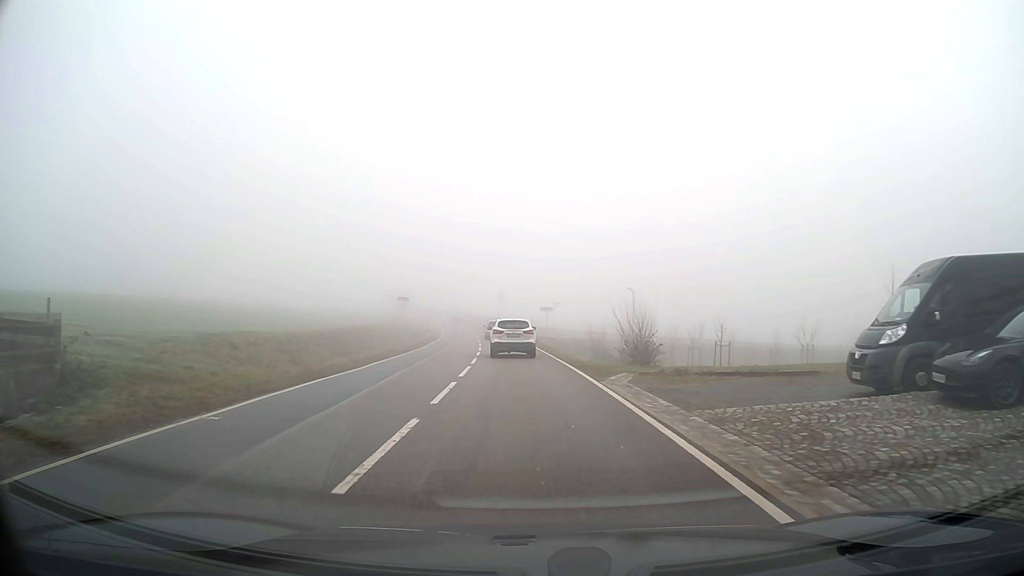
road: tertiary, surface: asphalt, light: Day
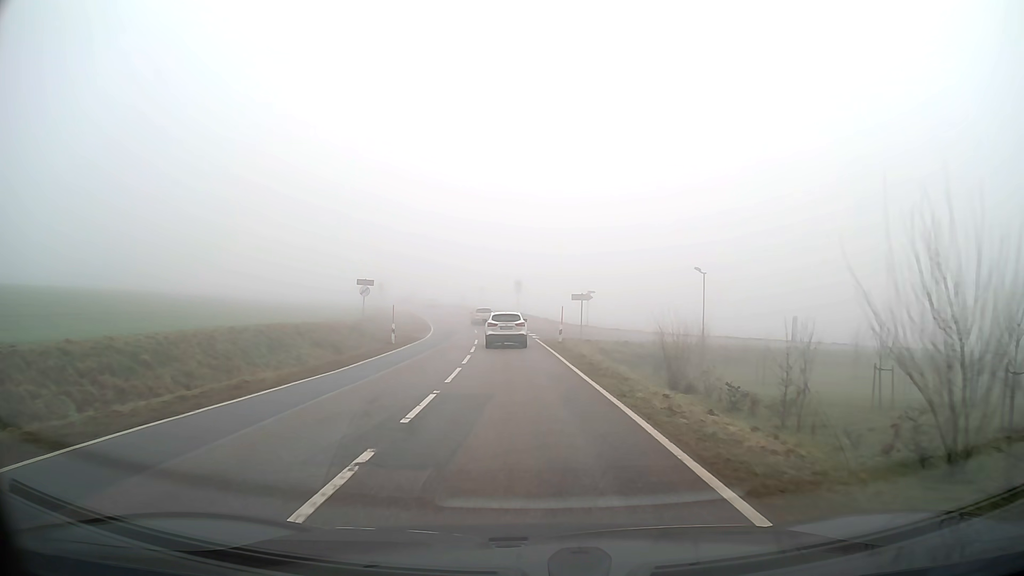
(-0.3, +19.9) m; -2°
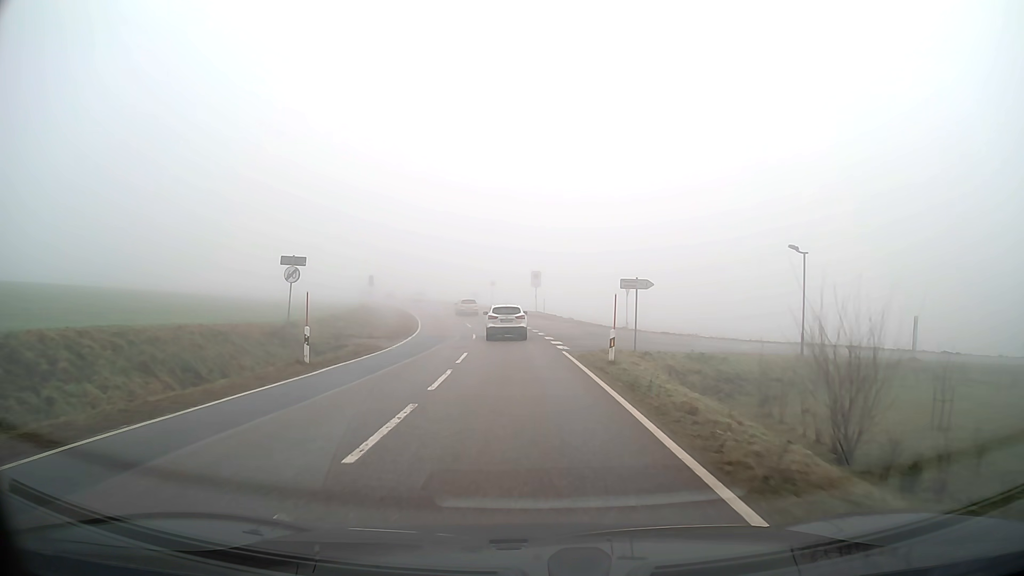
(-0.2, +14.6) m; -2°
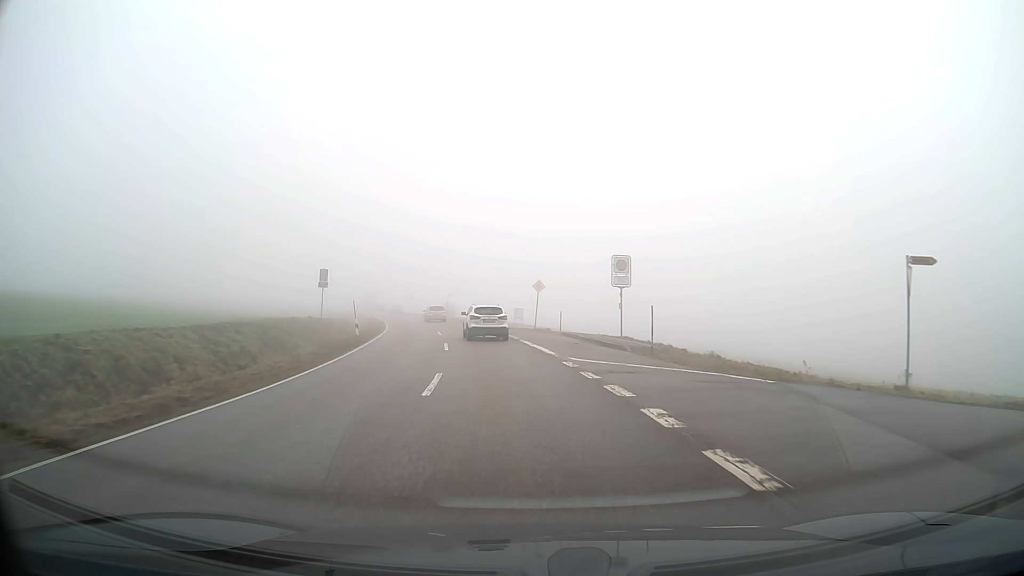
(-1.2, +31.4) m; -5°
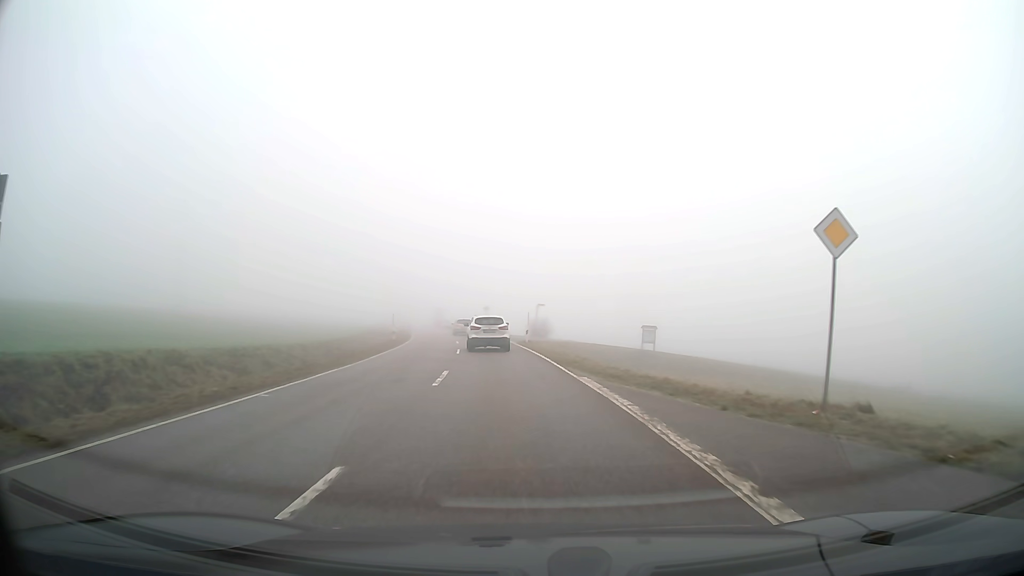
(-2.5, +33.0) m; -9°
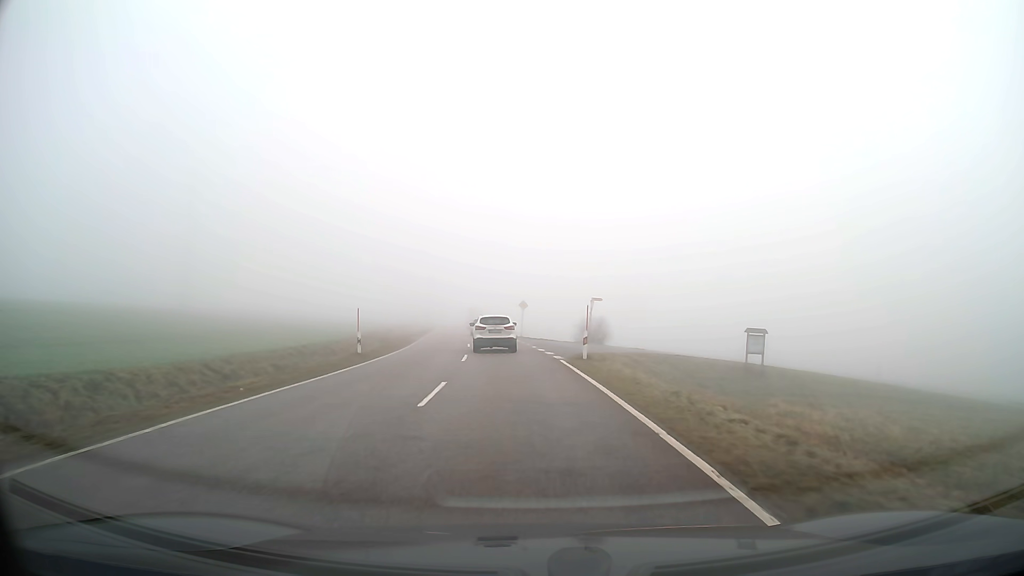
(-0.6, +17.2) m; -4°
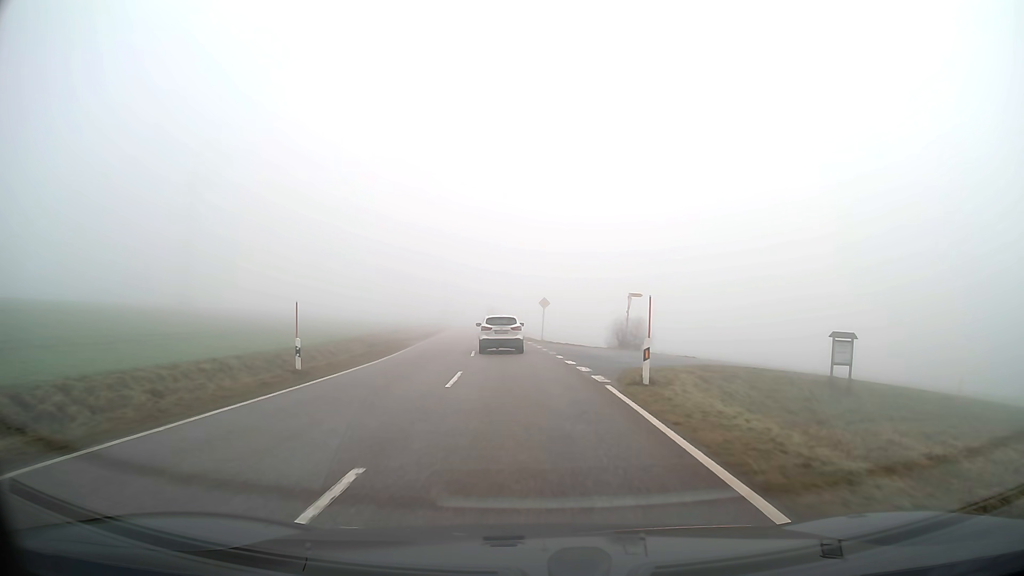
(-0.1, +8.7) m; -2°
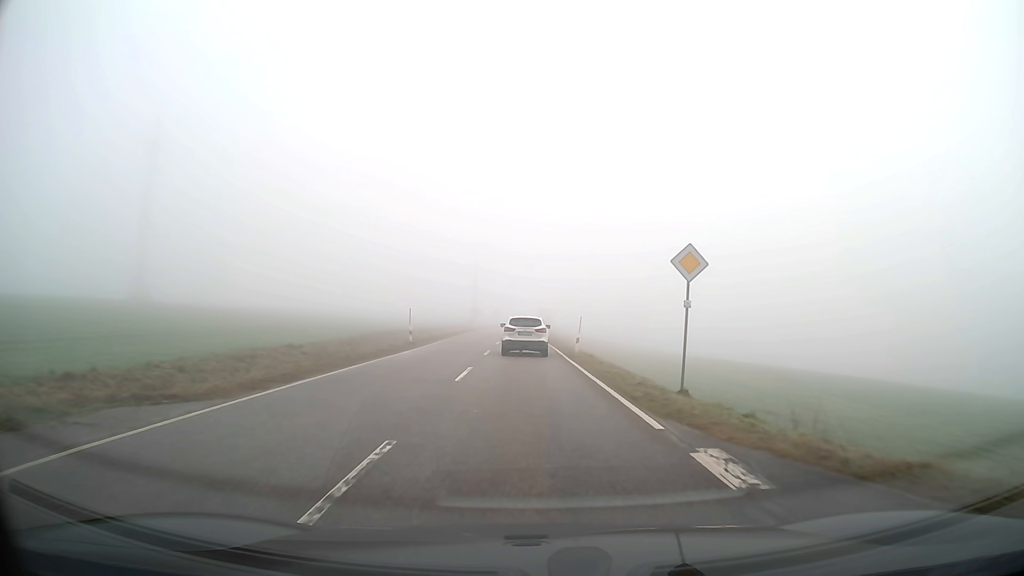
(-1.3, +33.9) m; -4°
